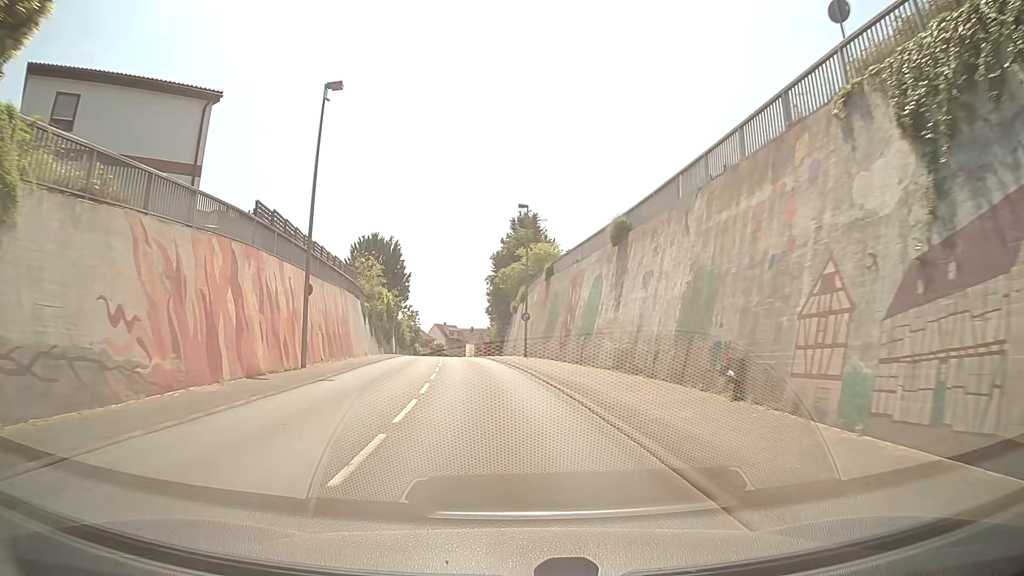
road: secondary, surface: asphalt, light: Day
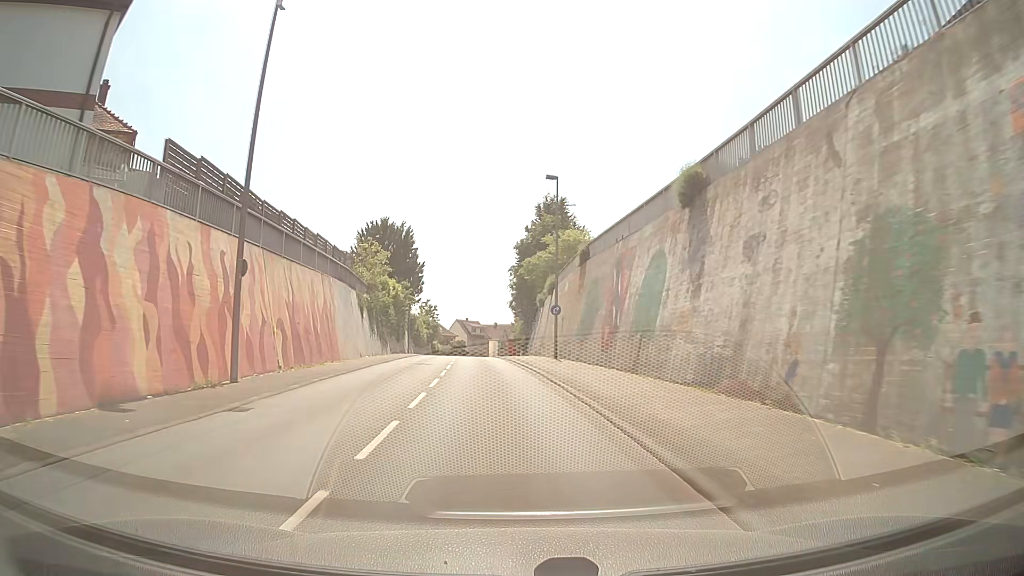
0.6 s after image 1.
(-0.2, +7.8) m; -2°
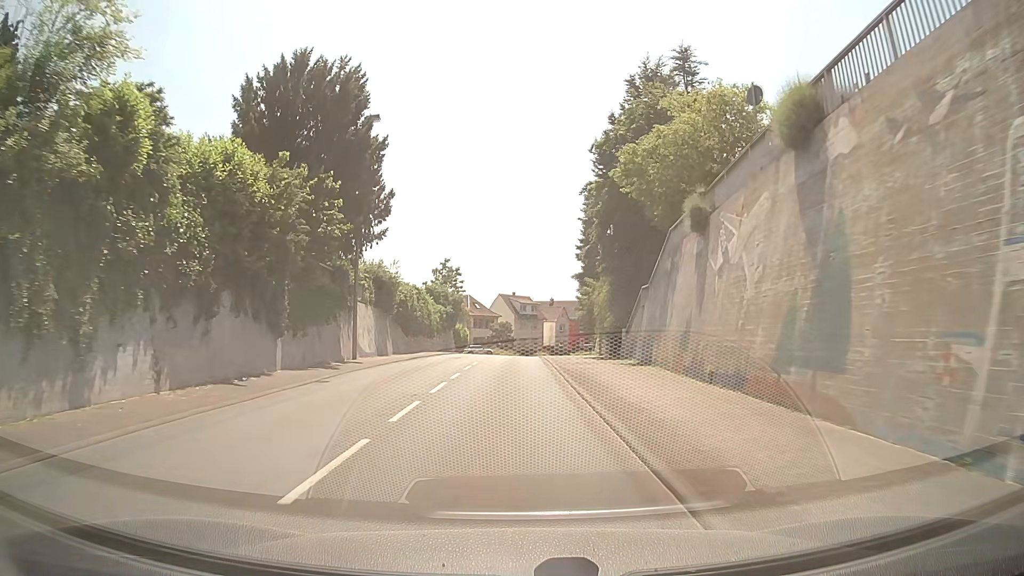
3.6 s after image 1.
(-2.0, +38.3) m; -4°
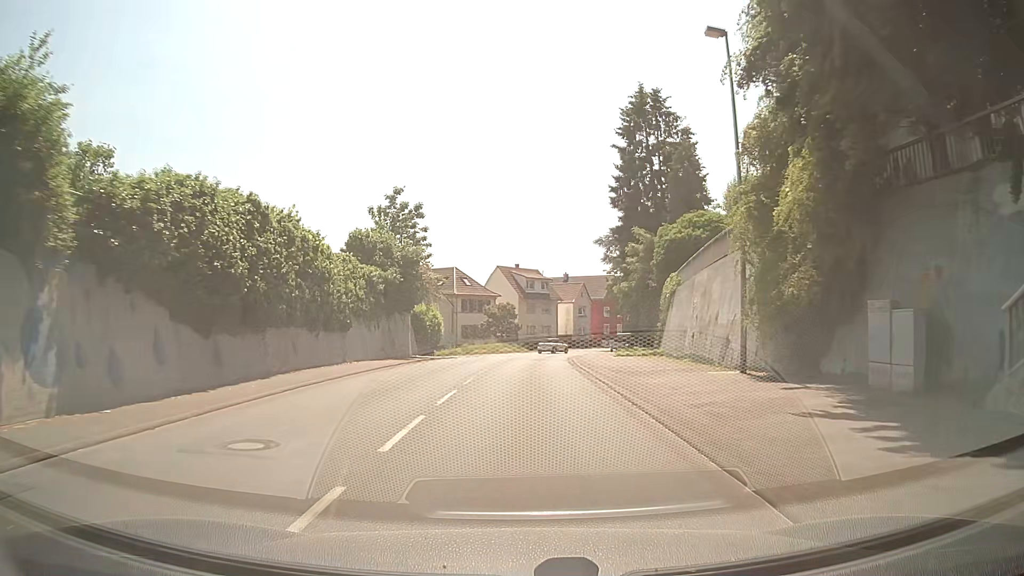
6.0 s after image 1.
(-0.5, +29.4) m; -1°
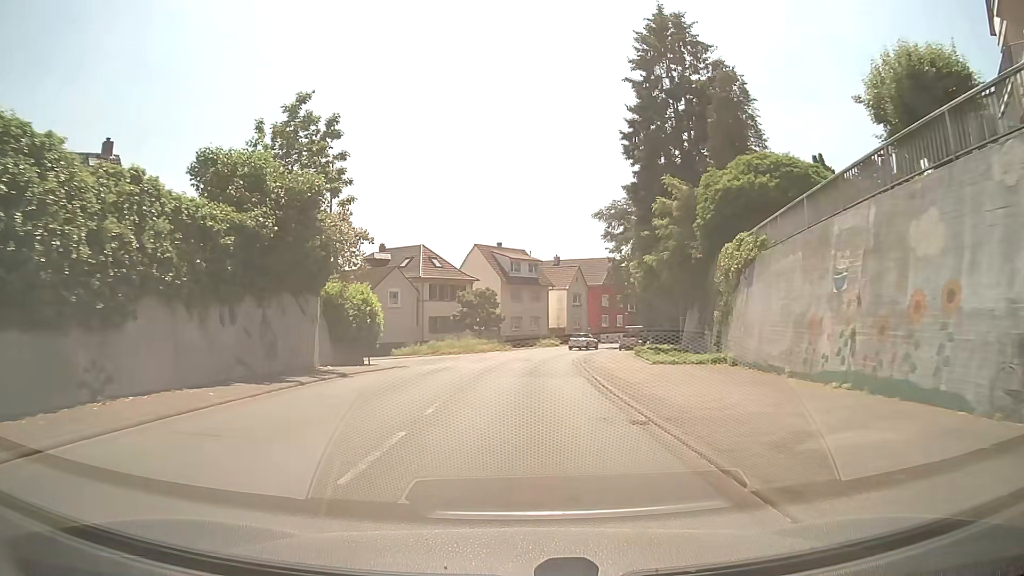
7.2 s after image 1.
(+0.3, +14.8) m; +2°
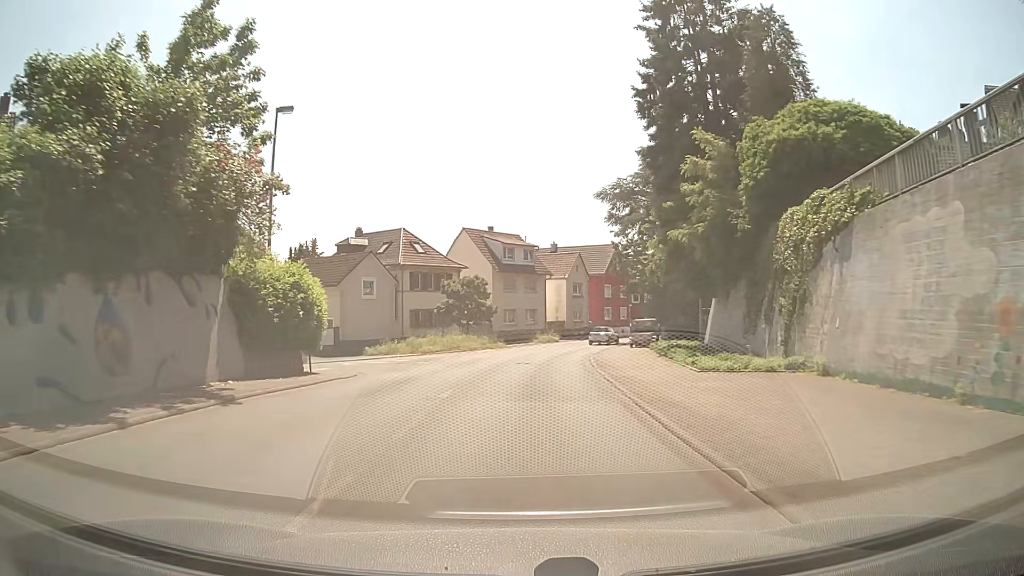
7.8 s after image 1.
(+0.1, +7.4) m; +1°
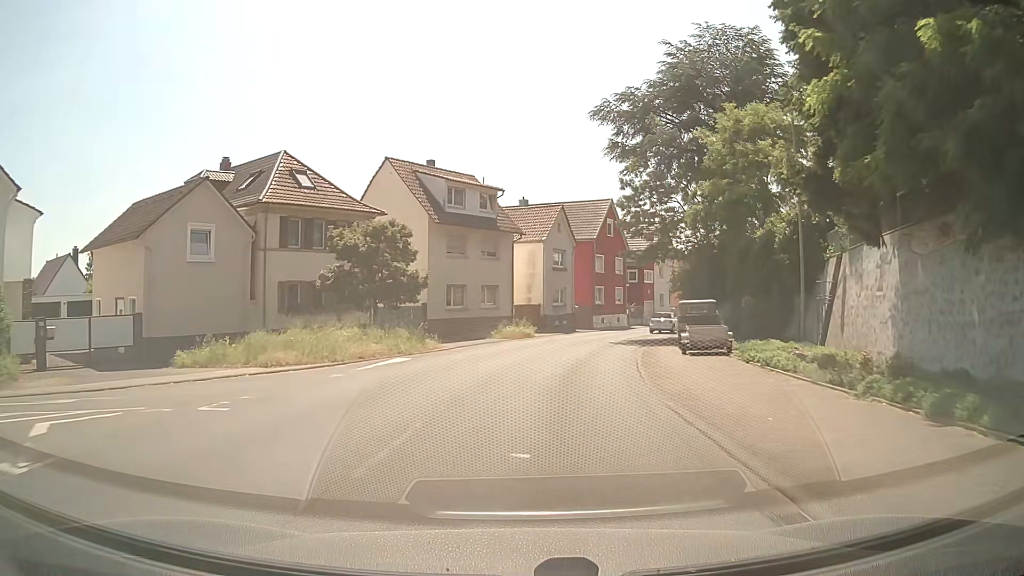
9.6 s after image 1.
(+0.5, +21.7) m; +3°
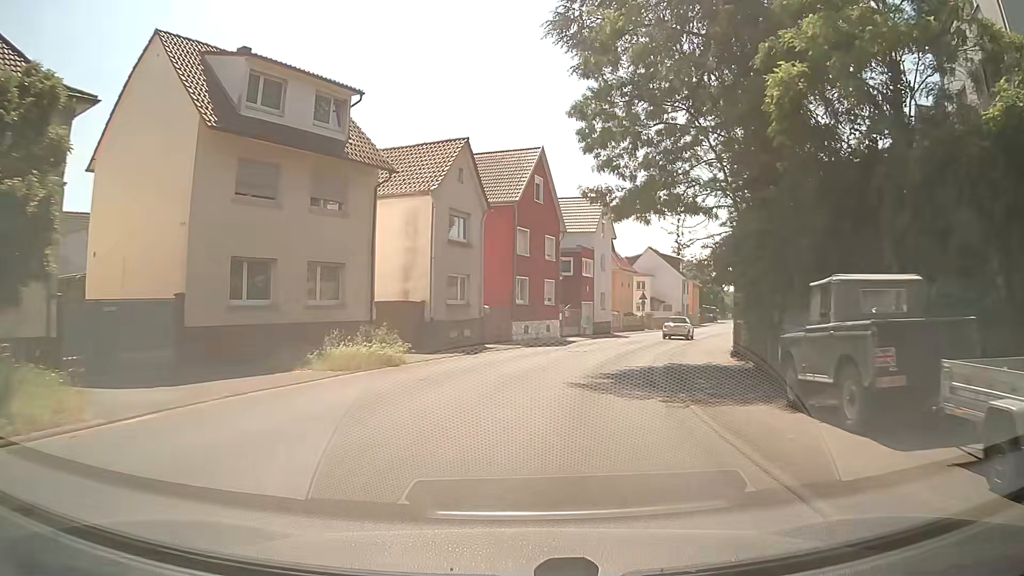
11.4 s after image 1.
(+1.2, +18.7) m; +9°
(0, +10) (+2, +20) (+4, +30) (+8, +39) (+11, +48) (+14, +58) (+18, +67) (+22, +77) (+25, +86) (+29, +95) m
